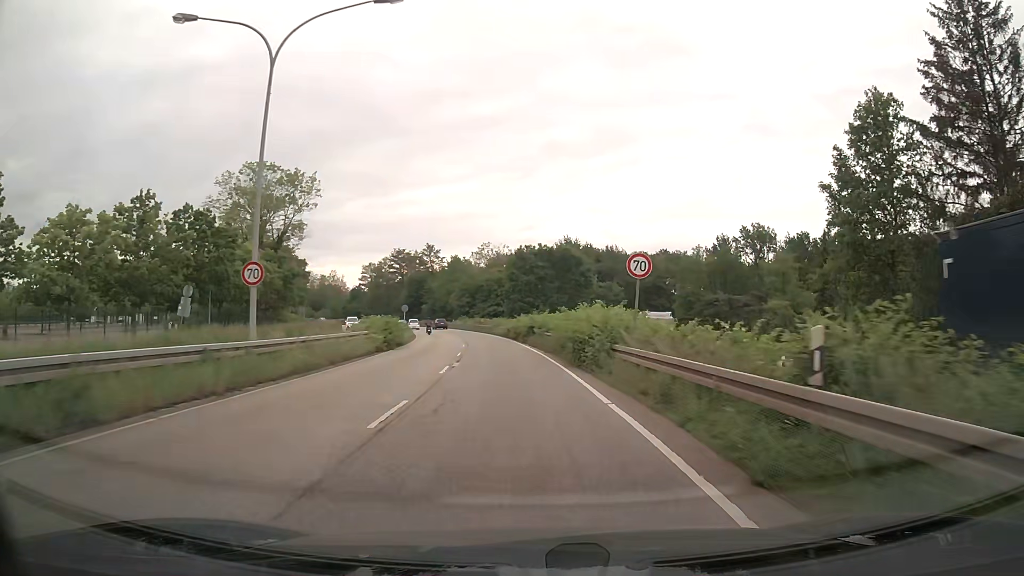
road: primary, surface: asphalt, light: Day
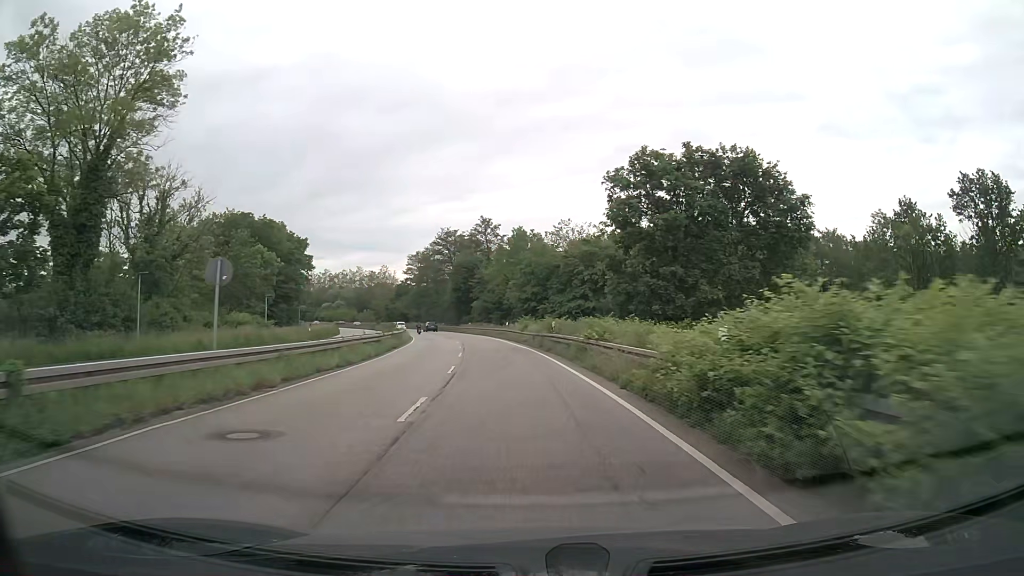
(-2.7, +44.8) m; -7°
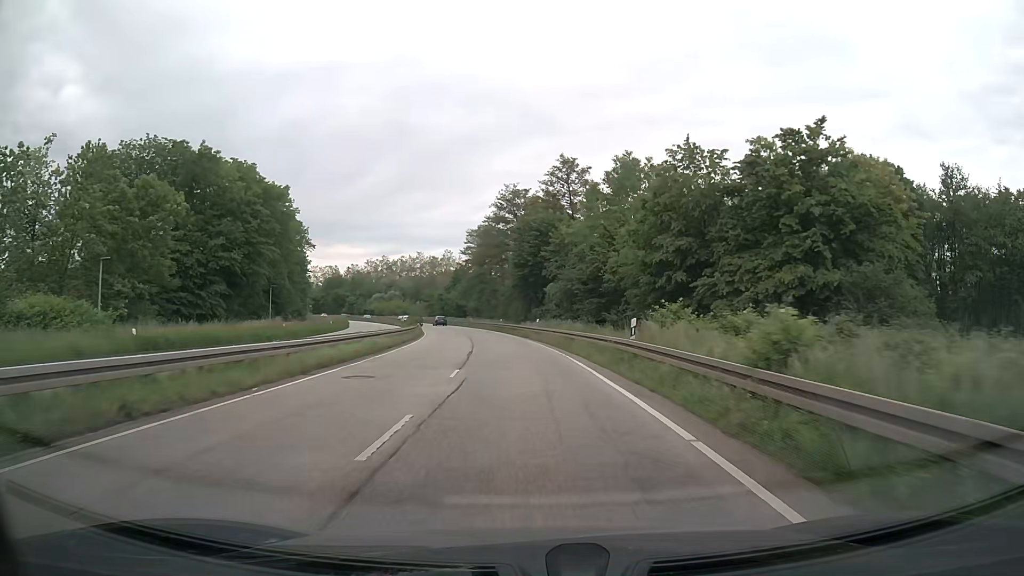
(-2.3, +39.3) m; -7°
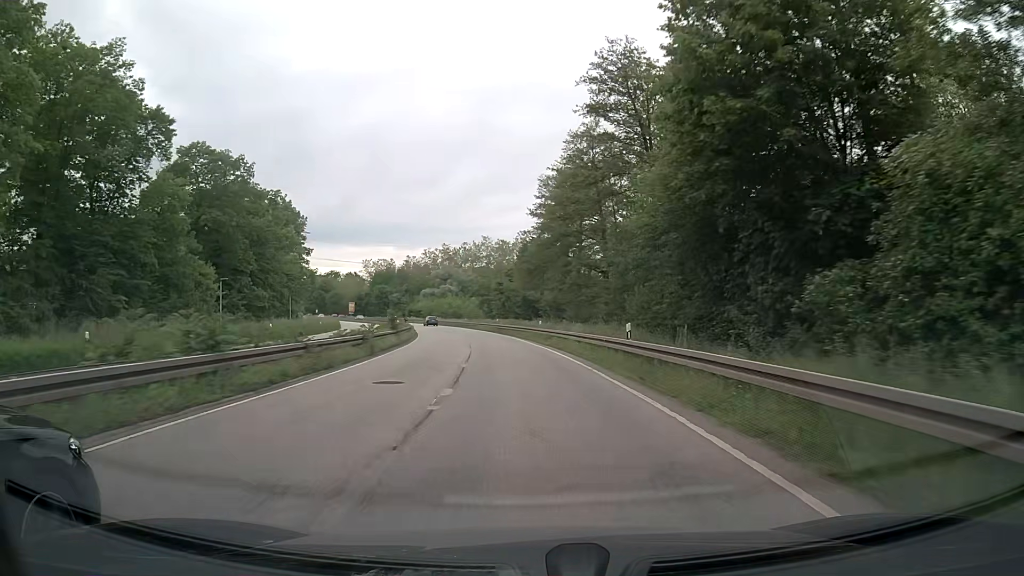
(-3.0, +50.6) m; -7°
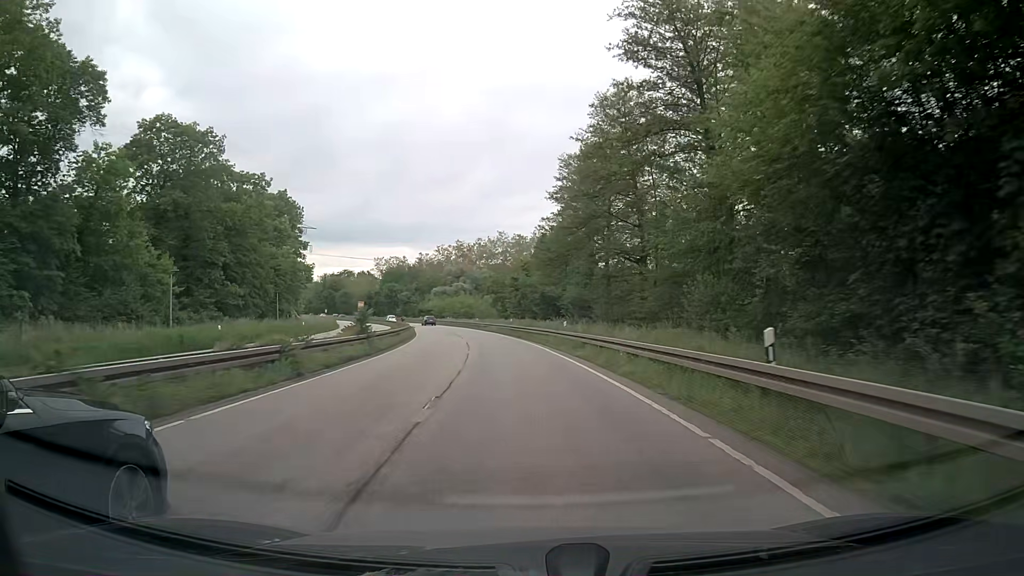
(-0.2, +10.3) m; -2°
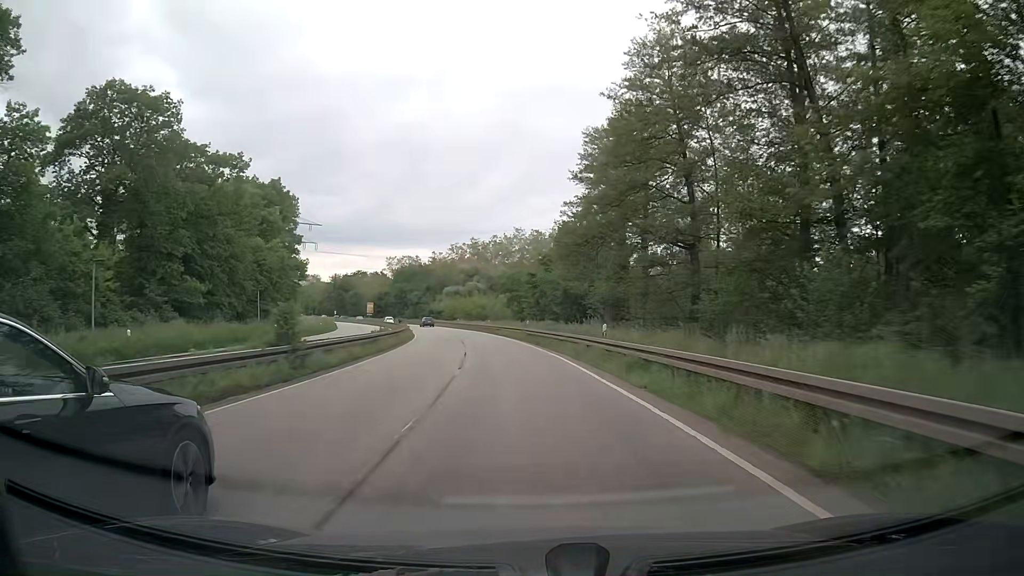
(-0.2, +10.4) m; -2°
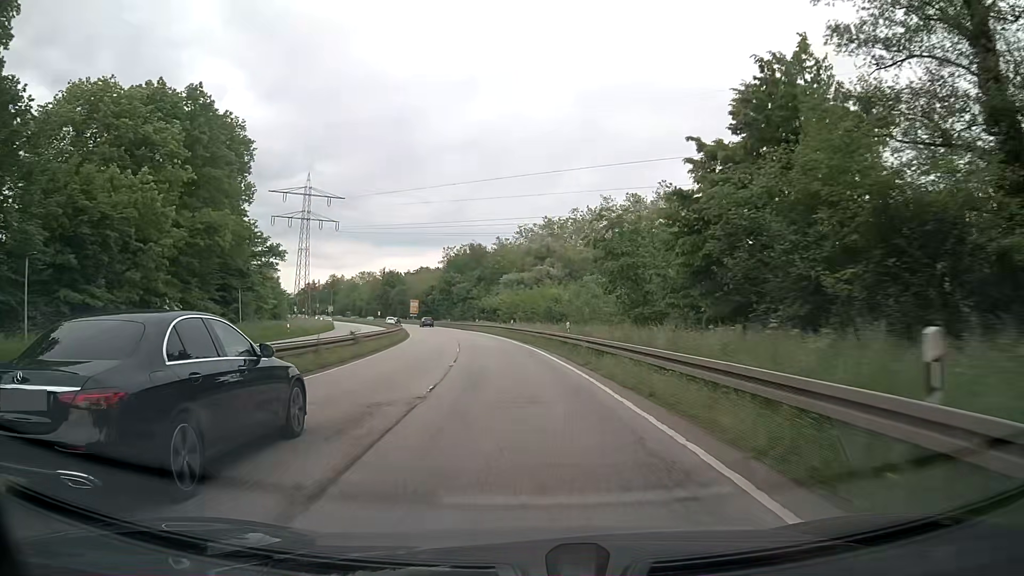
(-2.3, +41.9) m; -7°
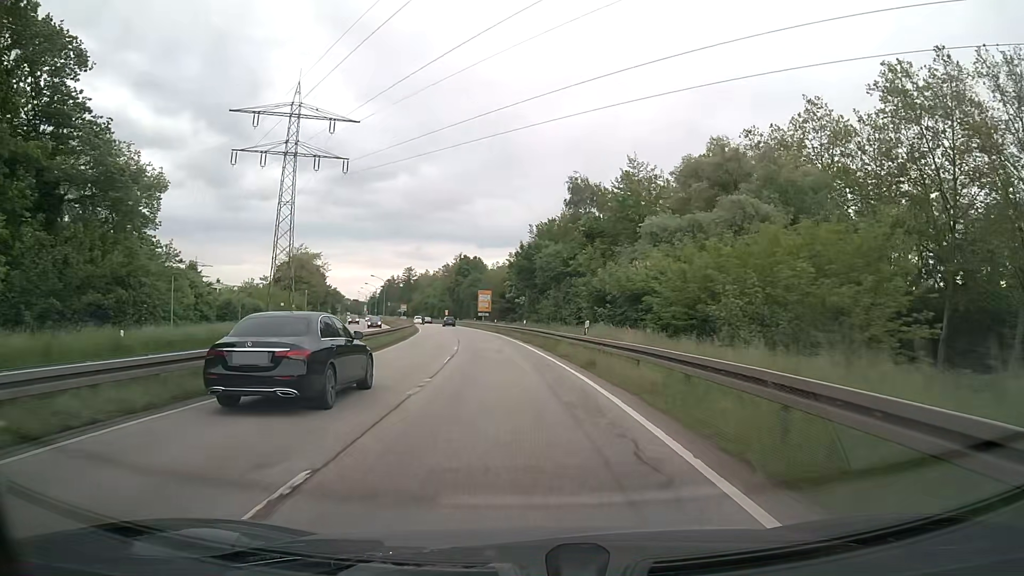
(-4.0, +53.3) m; -9°
(0, +10) (-1, +20) (-1, +30) (-2, +40) (-4, +50) (-5, +60) (-7, +70) (-8, +79) (-10, +89) (-12, +99) m
